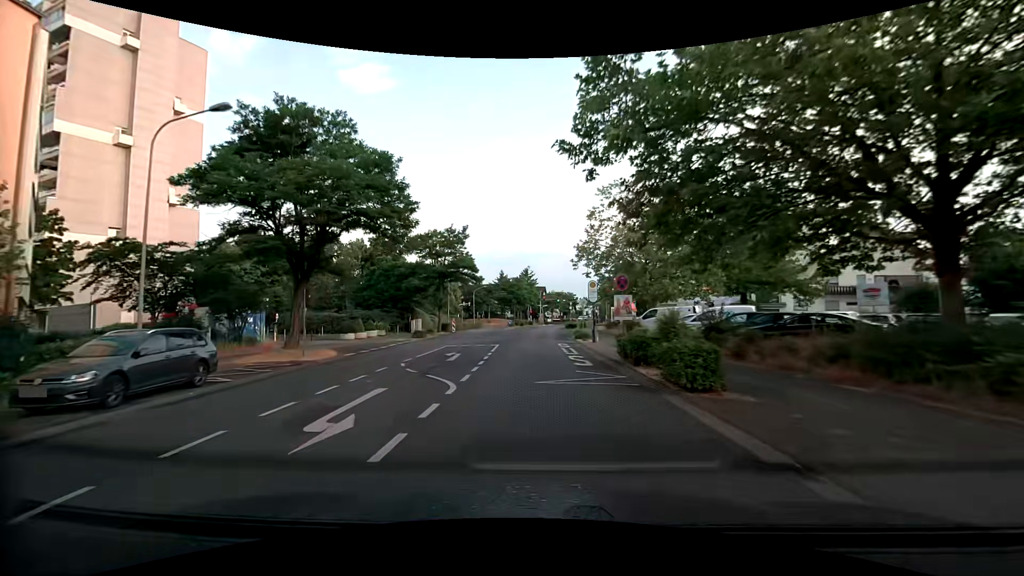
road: tertiary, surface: asphalt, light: Day
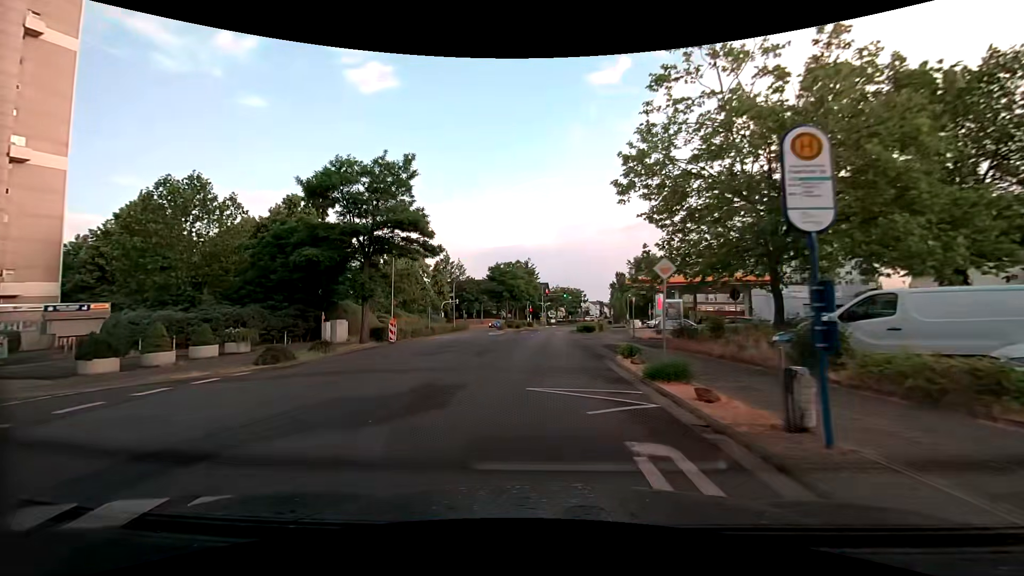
(-0.1, +23.2) m; 0°
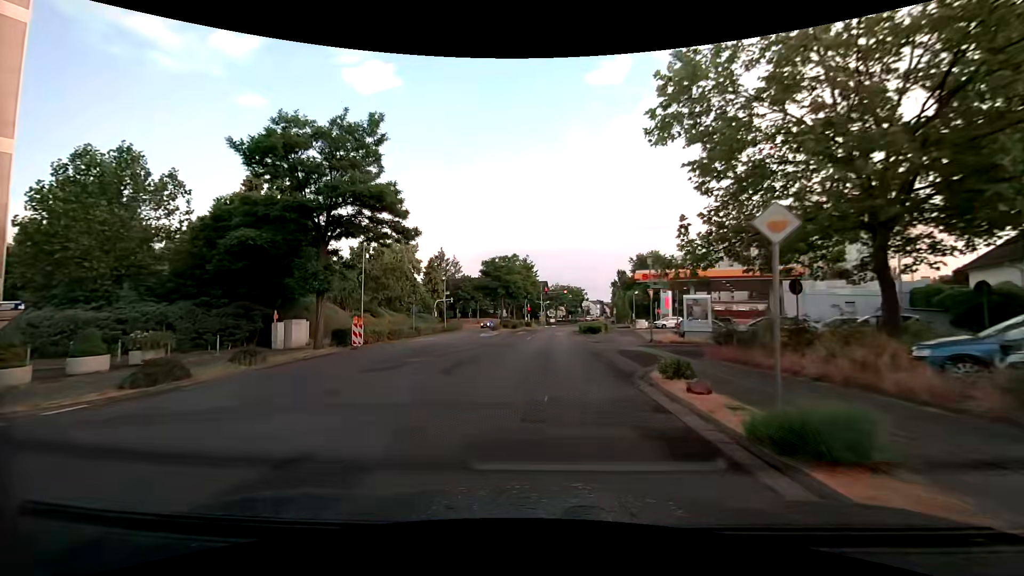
(0.0, +5.9) m; 0°
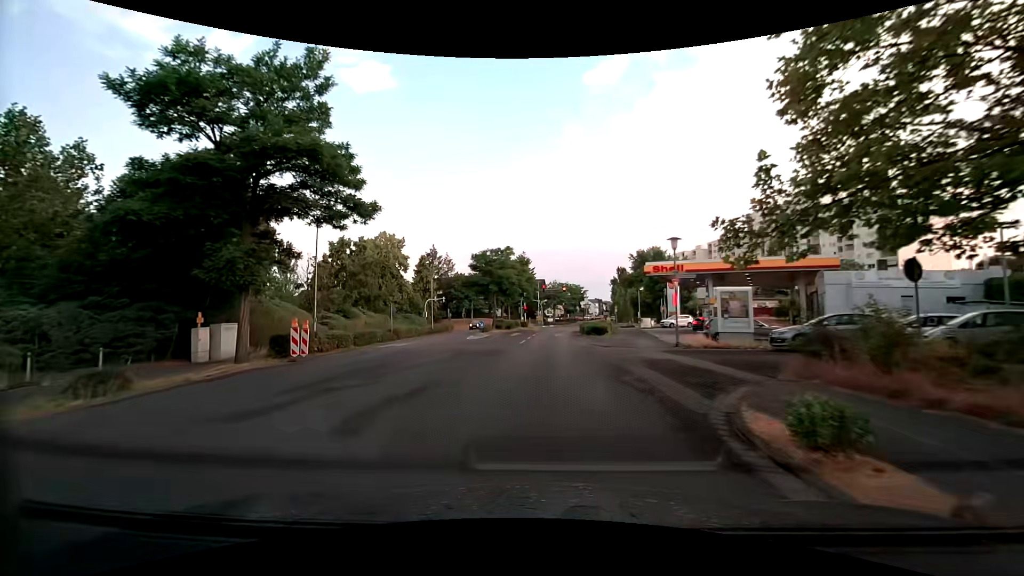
(0.0, +6.0) m; 0°
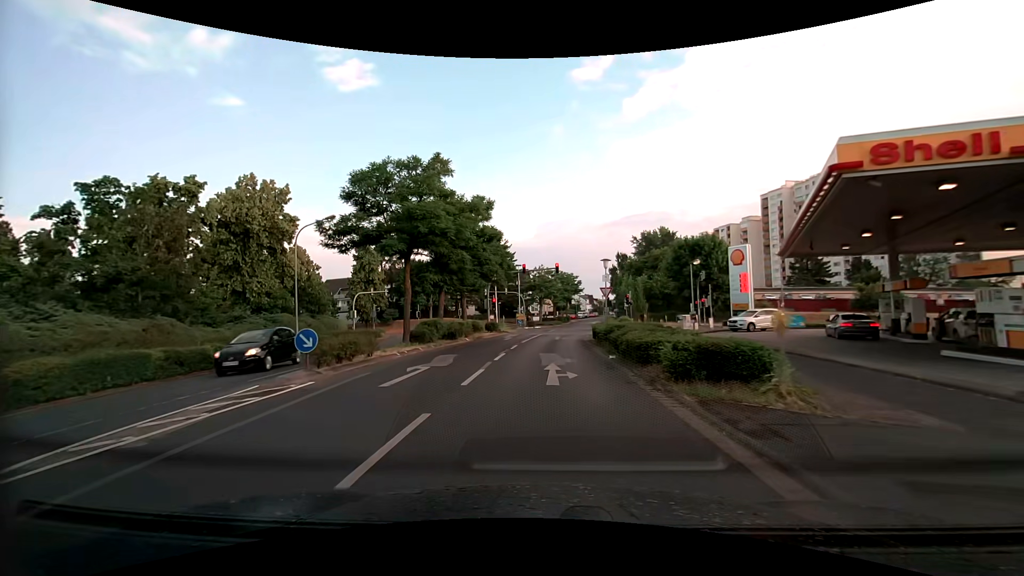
(+0.4, +29.3) m; +1°
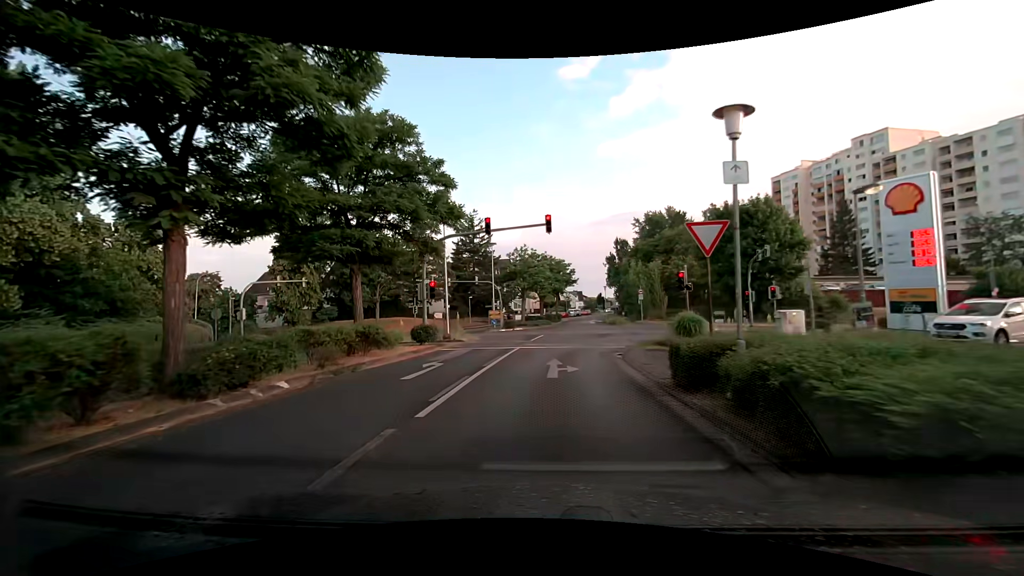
(+0.3, +21.1) m; +2°
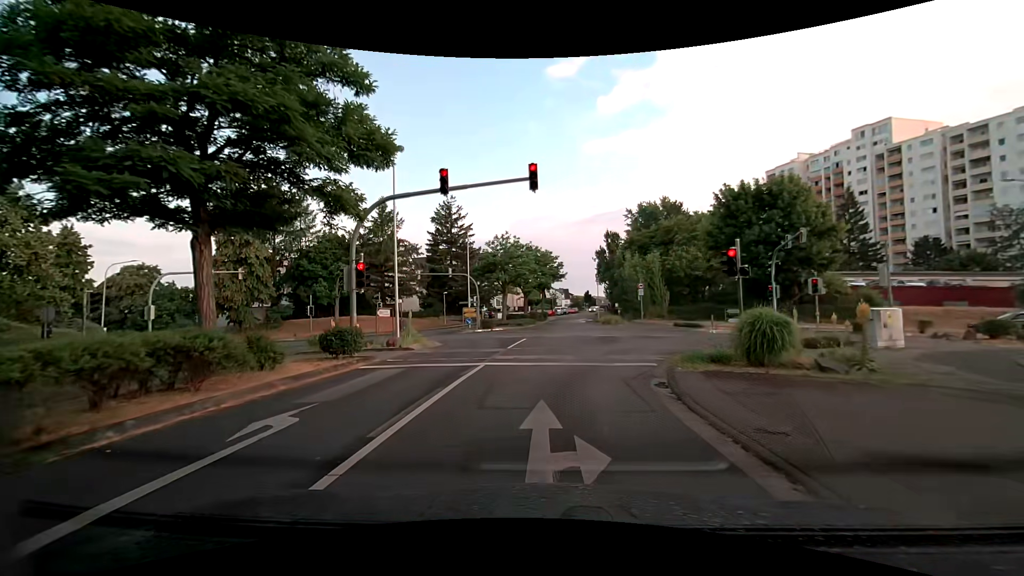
(+0.1, +7.9) m; +2°
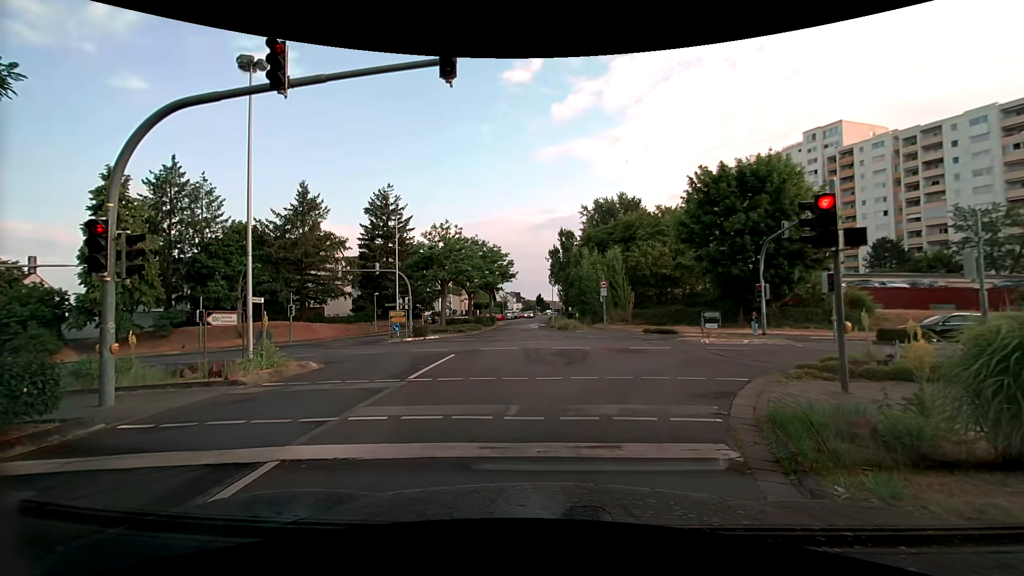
(+0.3, +7.6) m; +7°
(0, +10) (+5, +19) (+13, +23) (+23, +23) (+33, +22) (+43, +22) (+53, +22) (+63, +21) (+73, +22) (+83, +22) m
